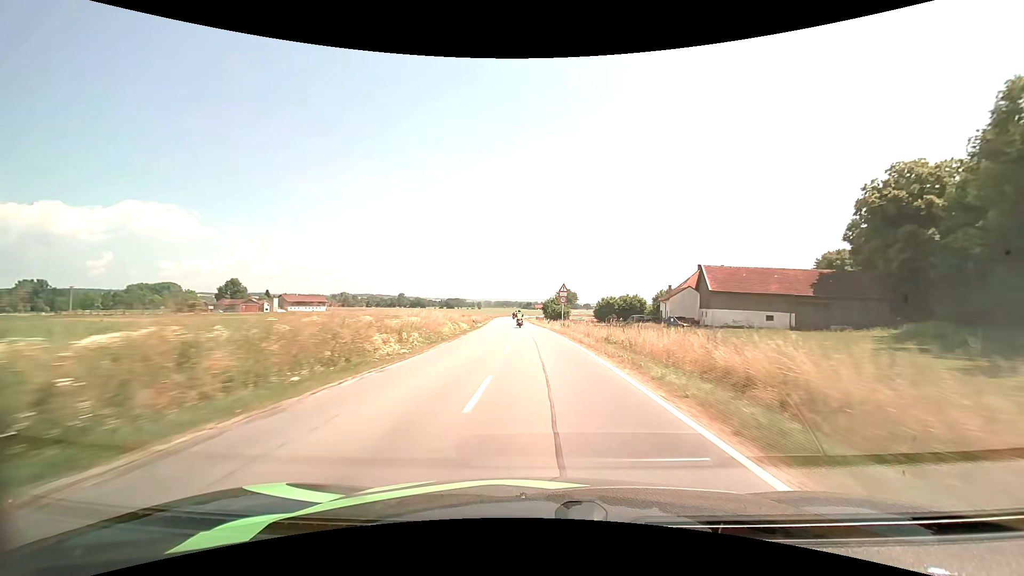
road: secondary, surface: asphalt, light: Day
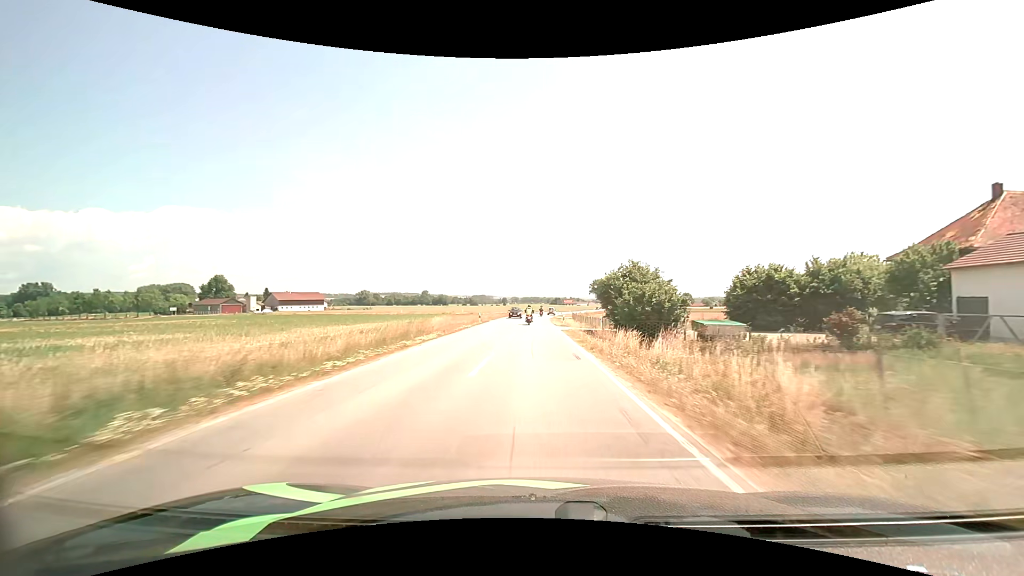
(-1.4, +53.1) m; -3°
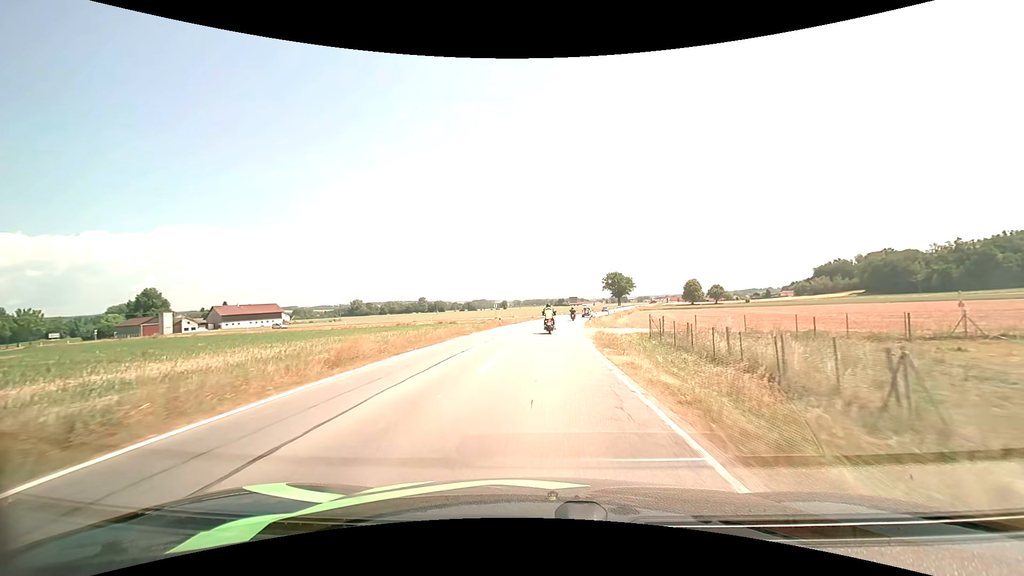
(-0.6, +55.6) m; -1°
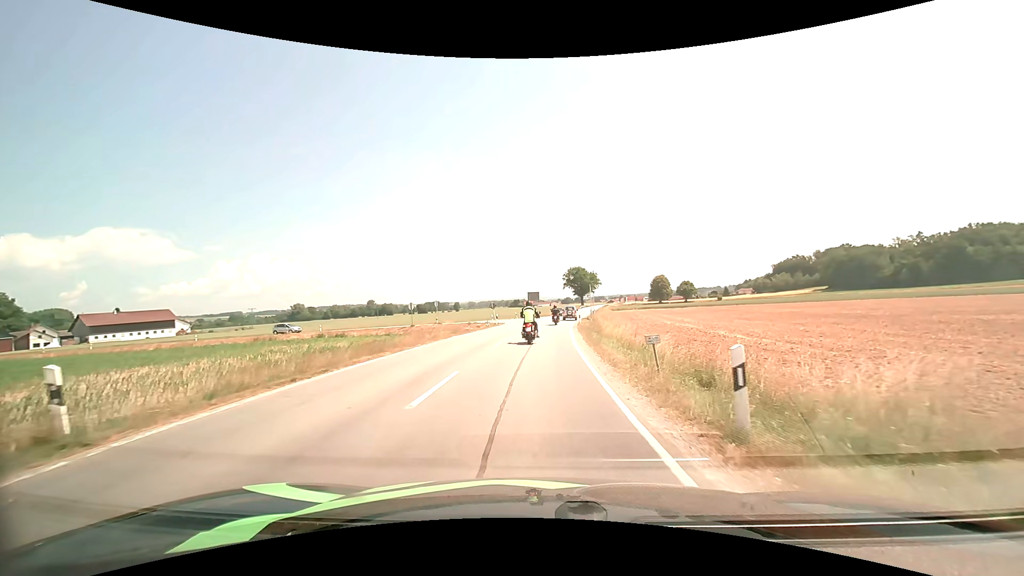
(+1.4, +37.1) m; +5°
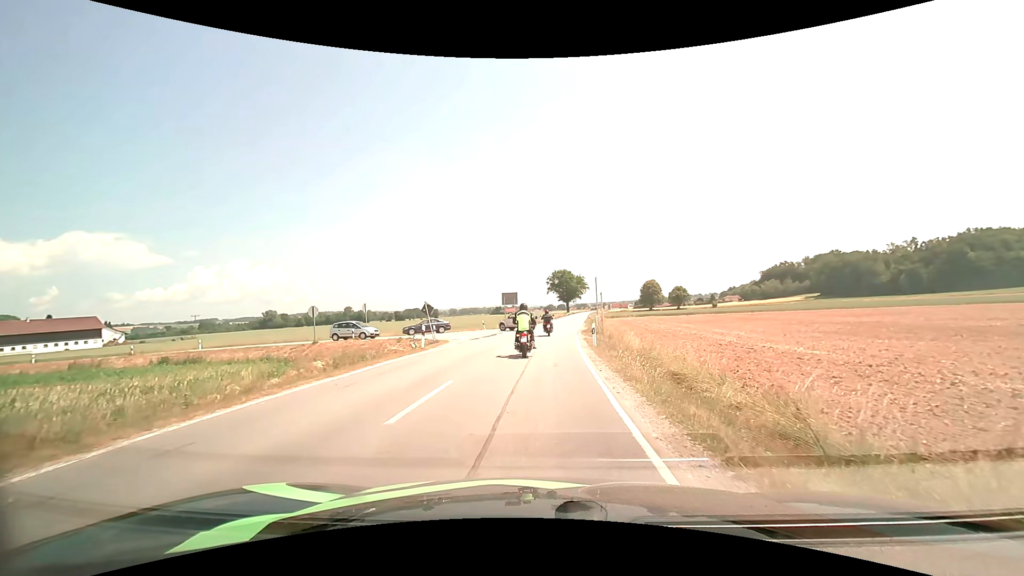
(+0.4, +22.9) m; +2°
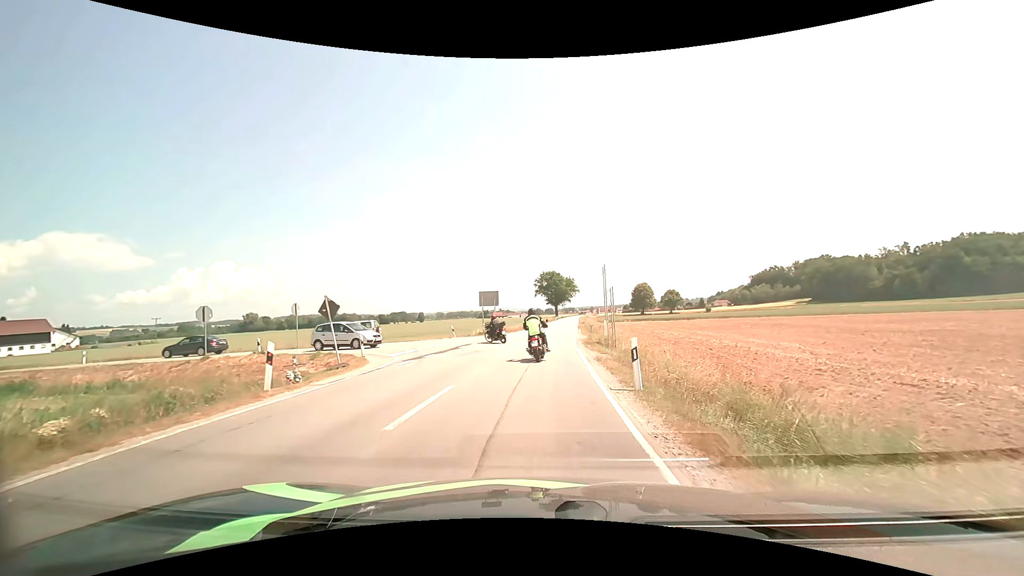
(+0.1, +11.9) m; +1°
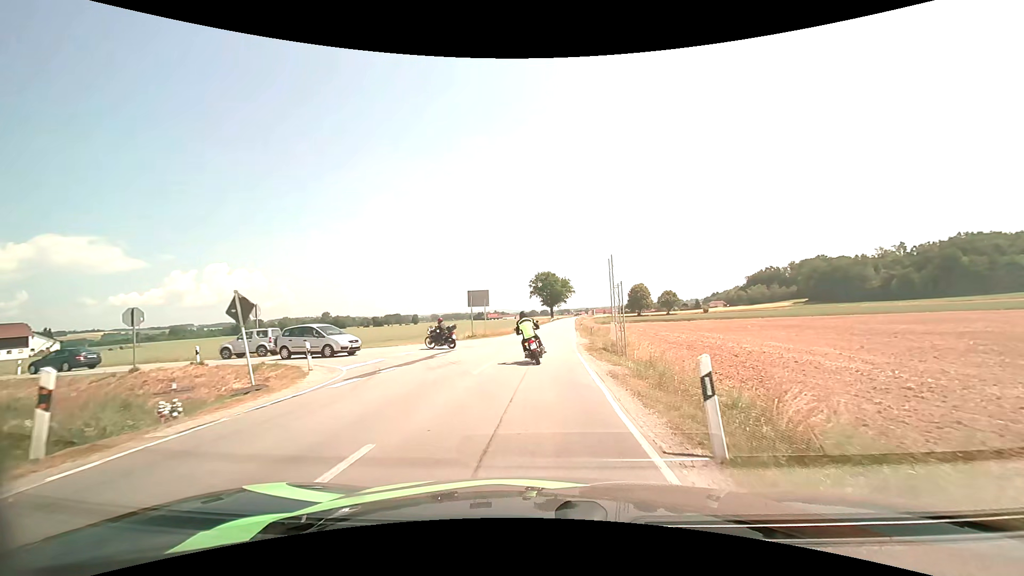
(+0.1, +4.8) m; +1°
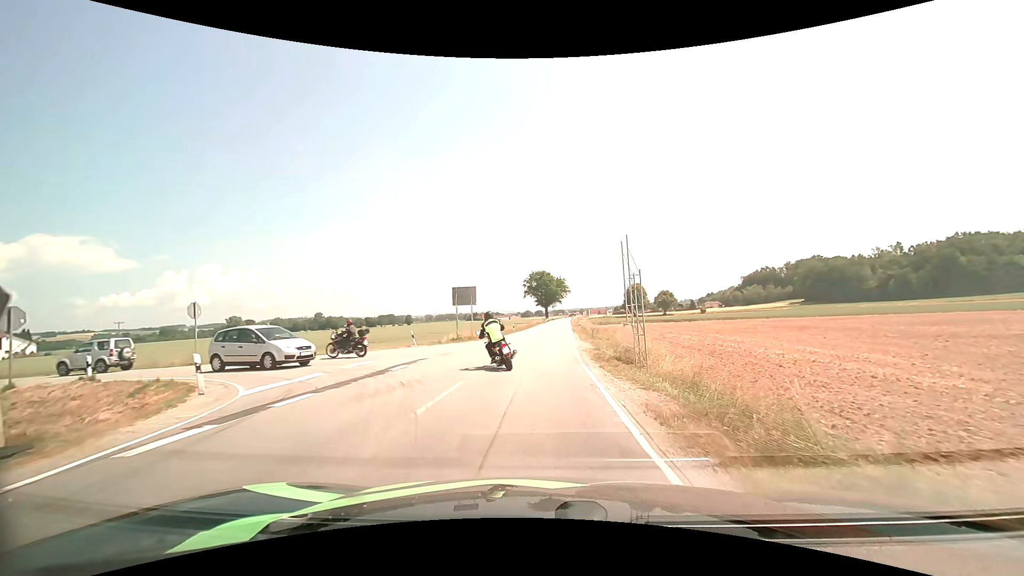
(0.0, +5.6) m; 0°
(0, +10) (0, +20) (+1, +30) (+1, +40) (+2, +50) (+2, +60) (+3, +70) (+3, +80) (+4, +90) (+4, +100) m
